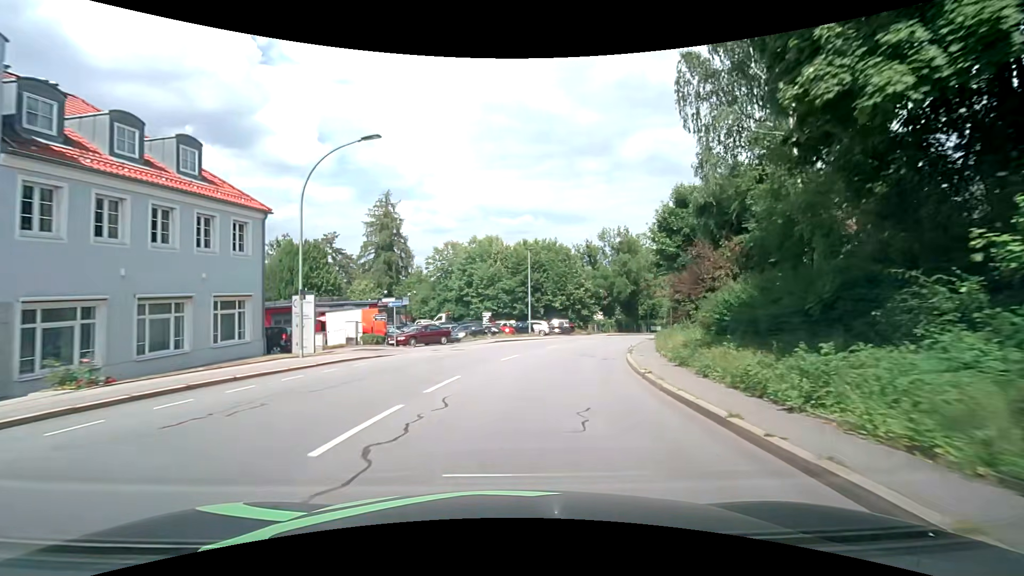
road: tertiary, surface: asphalt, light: Day
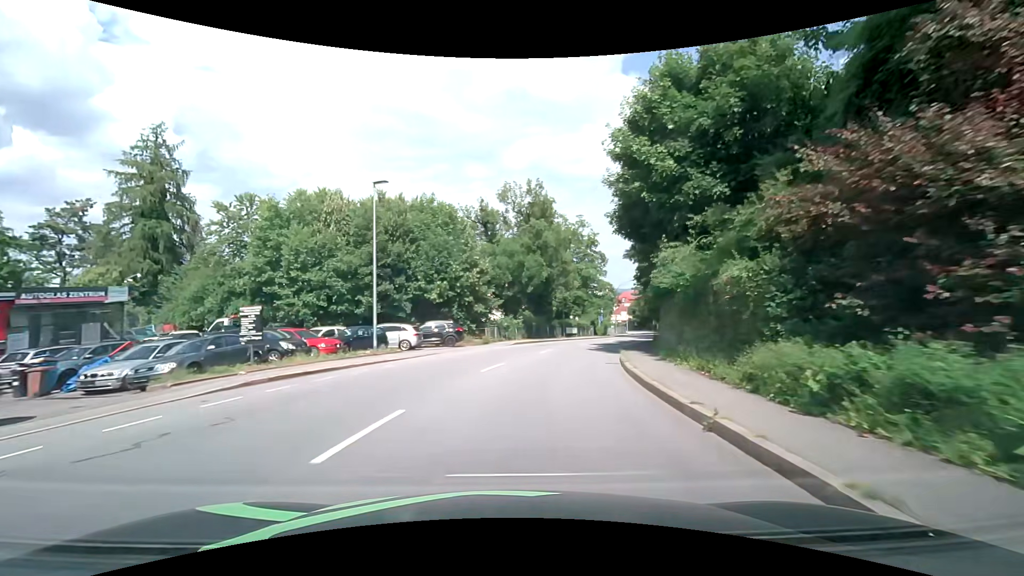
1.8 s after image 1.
(+2.5, +22.6) m; +13°
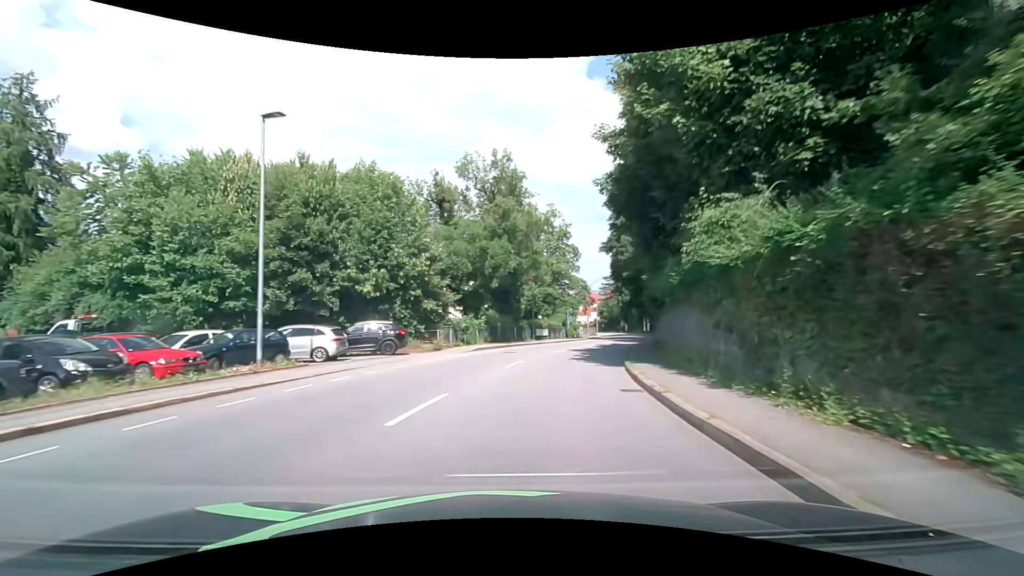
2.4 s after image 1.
(+0.2, +7.6) m; +4°
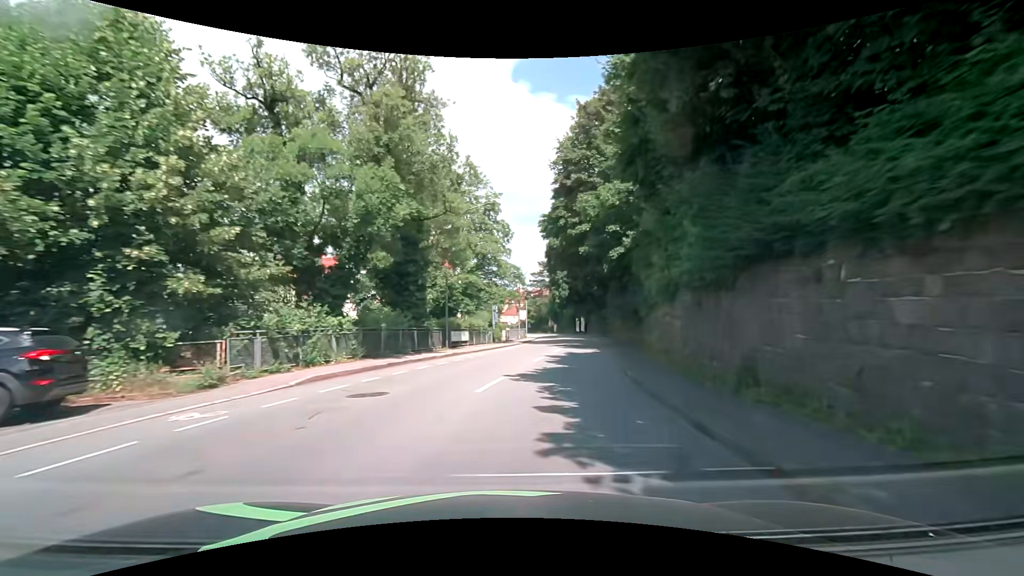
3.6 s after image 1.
(+1.0, +15.1) m; +8°
